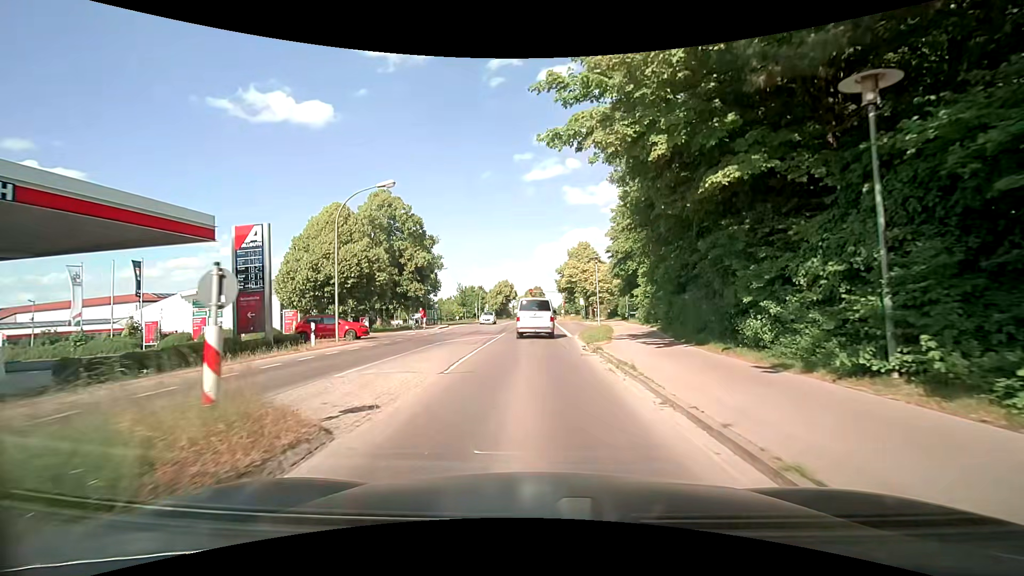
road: secondary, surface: asphalt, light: Day
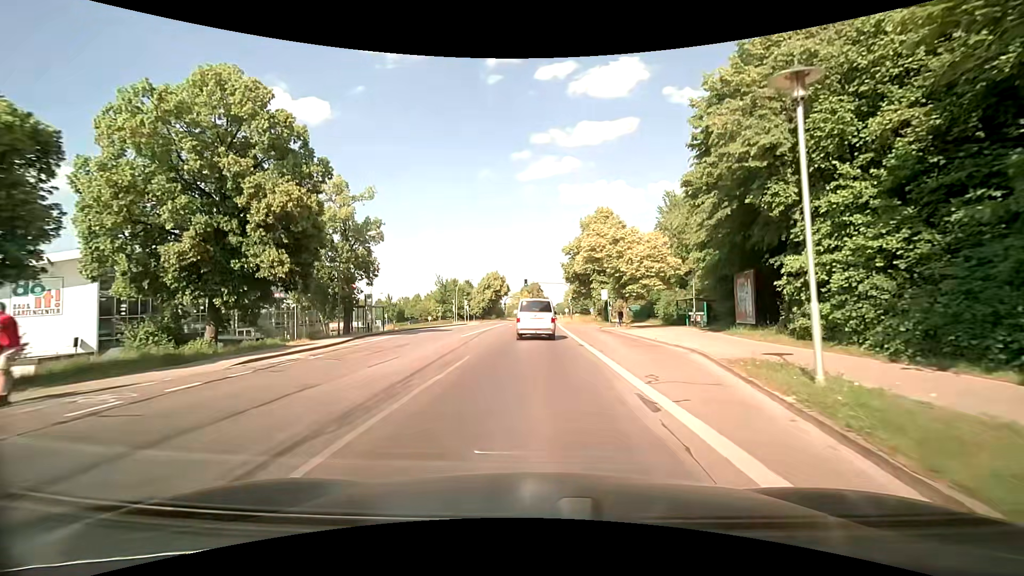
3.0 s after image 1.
(-0.1, +27.7) m; 0°
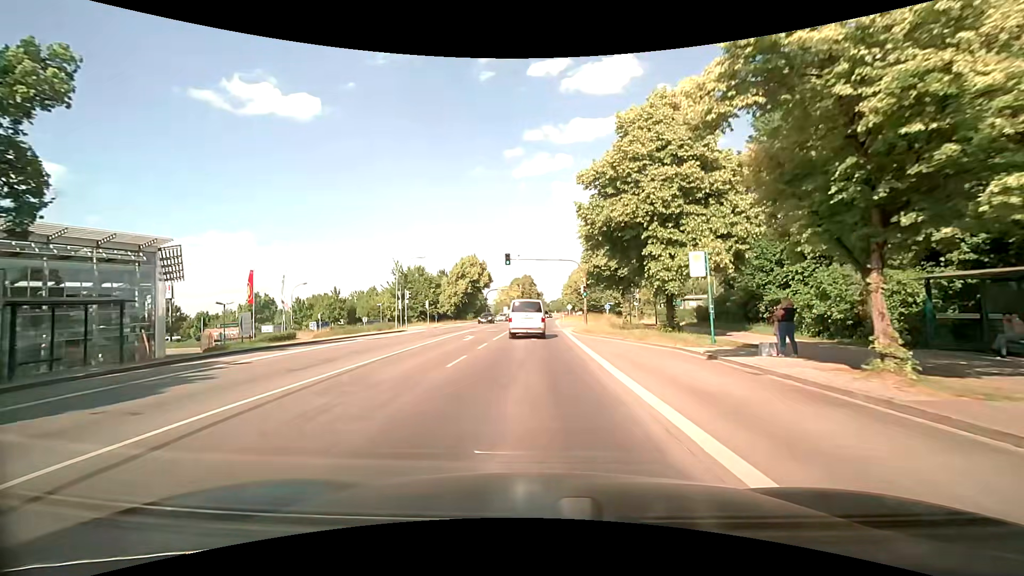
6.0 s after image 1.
(+0.4, +29.8) m; +1°
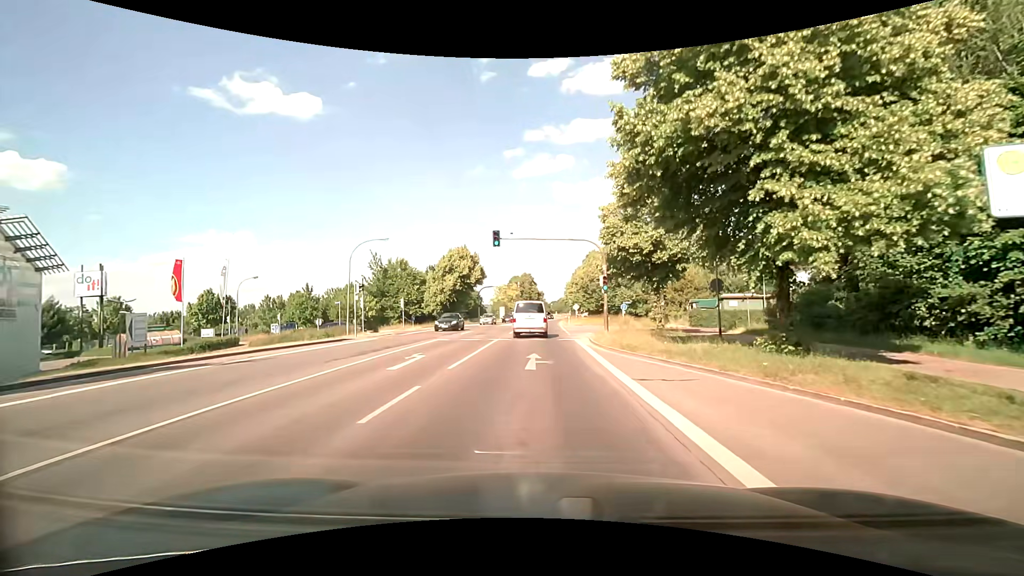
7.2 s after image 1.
(0.0, +12.4) m; 0°
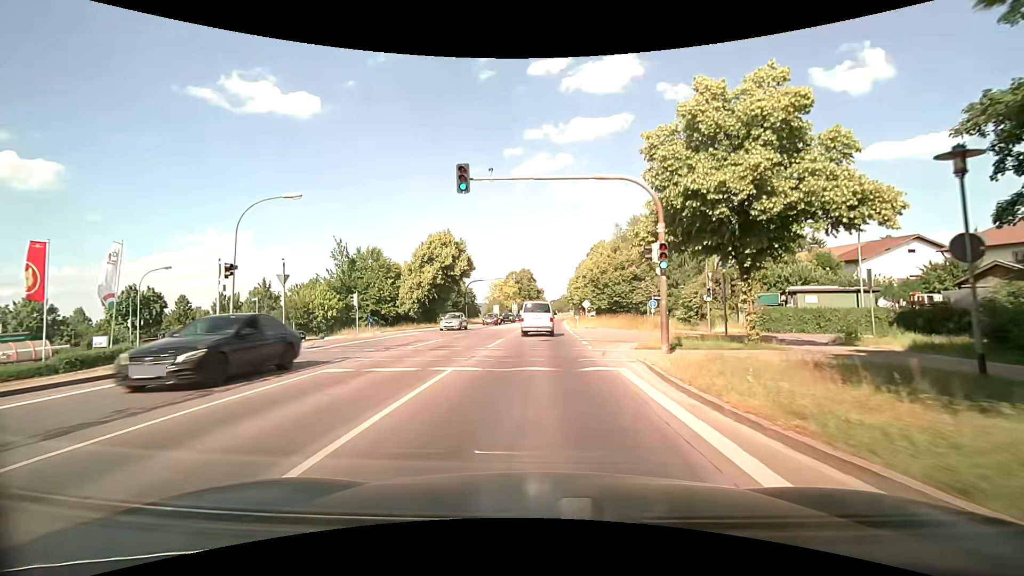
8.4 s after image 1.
(-0.1, +13.7) m; -1°
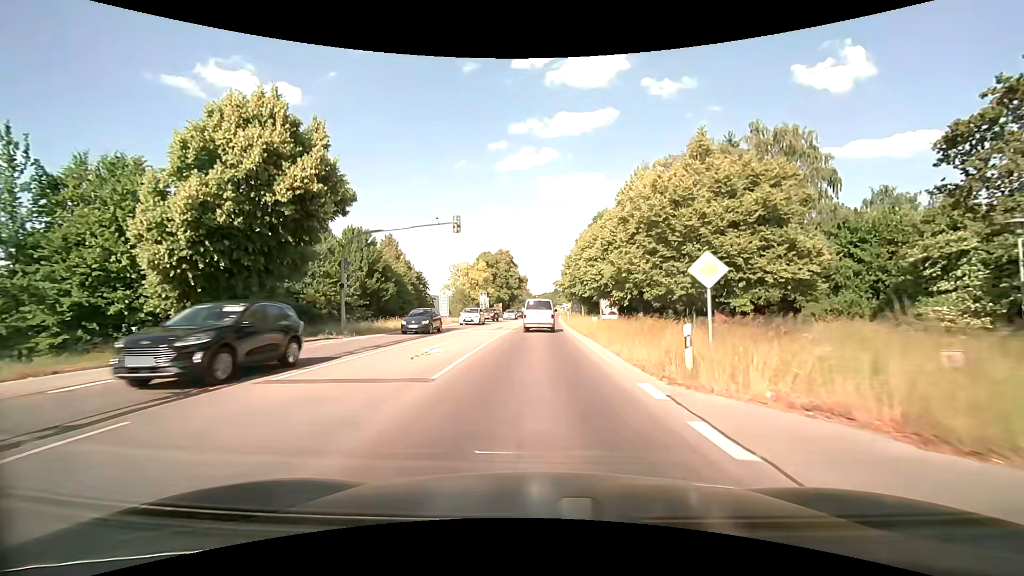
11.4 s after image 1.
(+1.0, +38.1) m; +3°
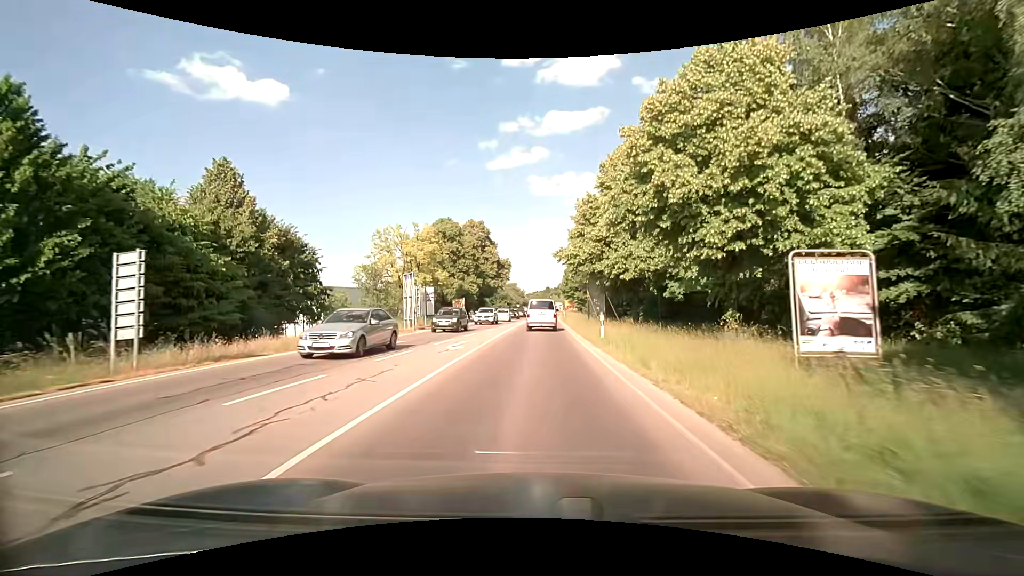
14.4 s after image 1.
(+0.3, +38.4) m; +1°
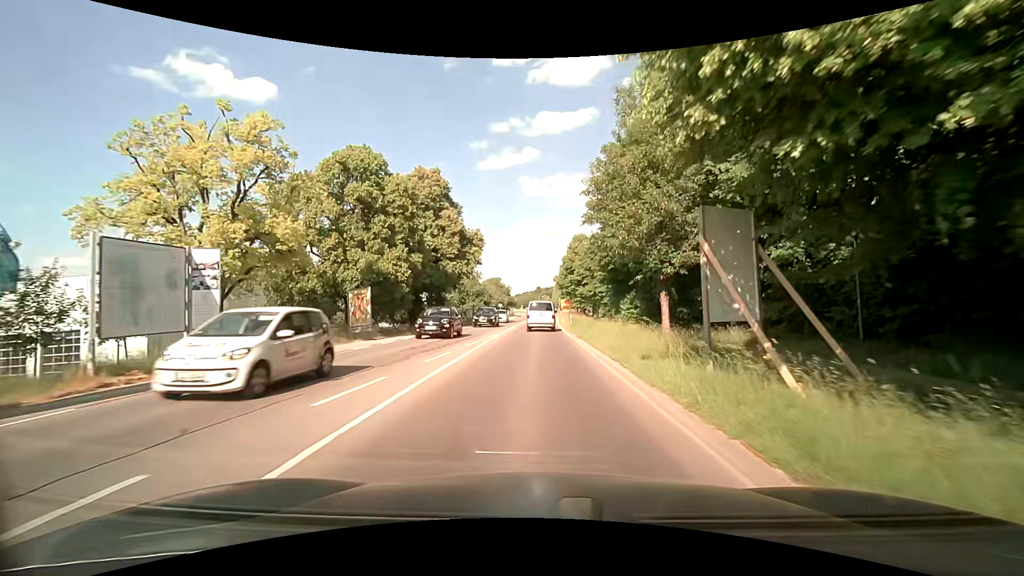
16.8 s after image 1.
(+0.1, +30.1) m; +1°
(0, +10) (0, +20) (0, +30) (0, +40) (0, +50) (0, +60) (+1, +70) (+1, +80) (+1, +90) (+2, +100) m
